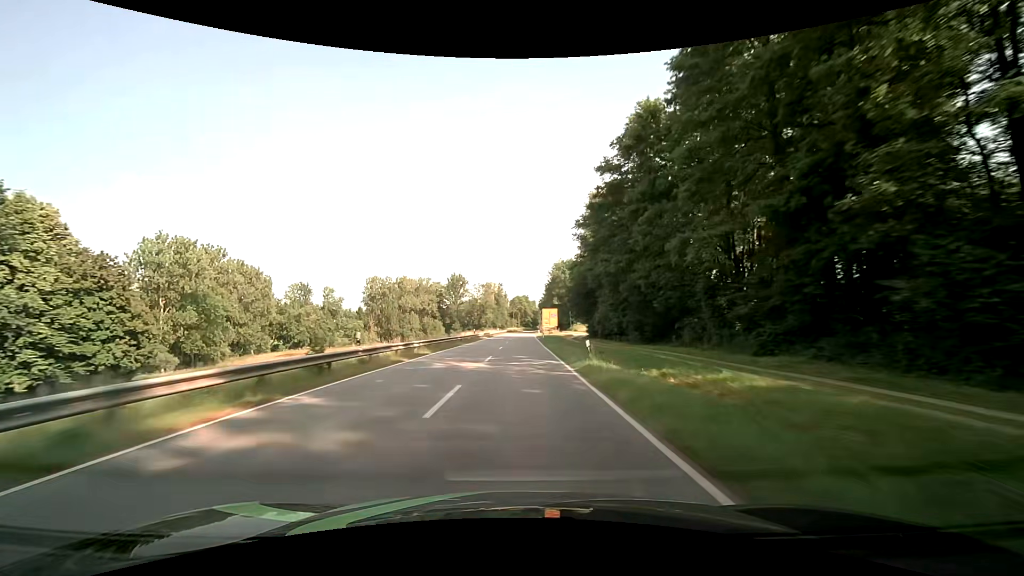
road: secondary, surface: asphalt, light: Day
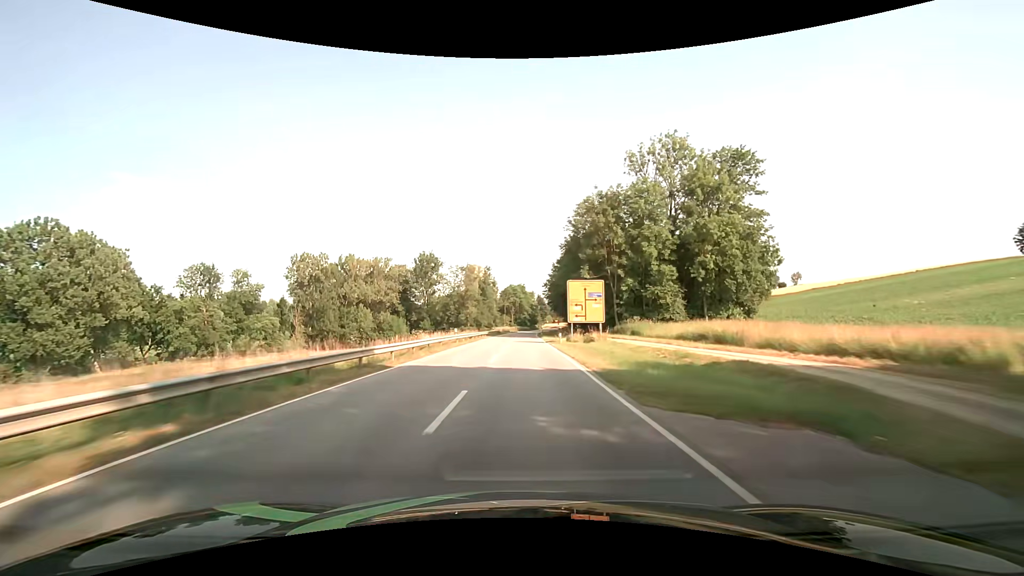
(+0.5, +62.3) m; +1°
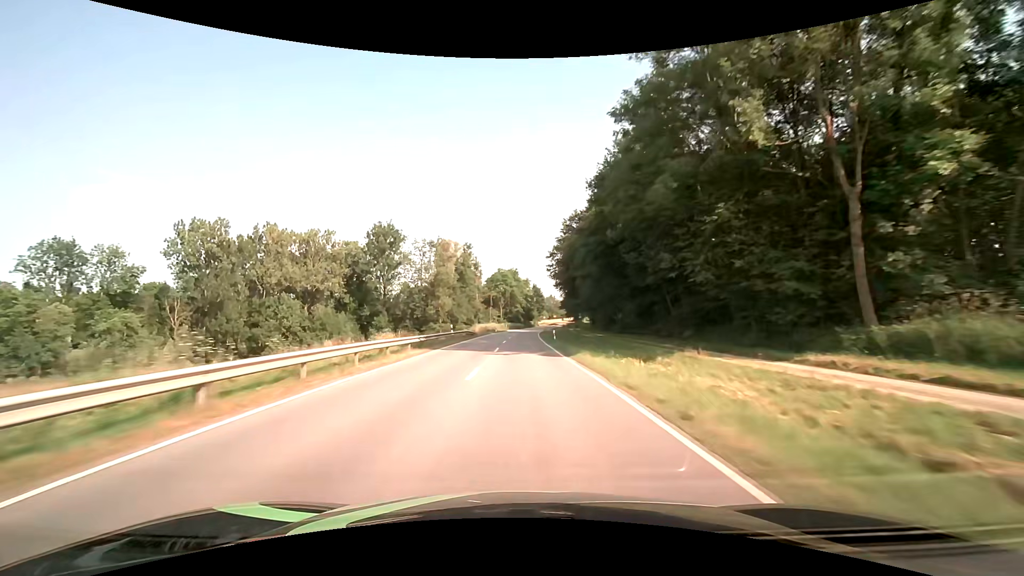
(+0.3, +44.1) m; +1°
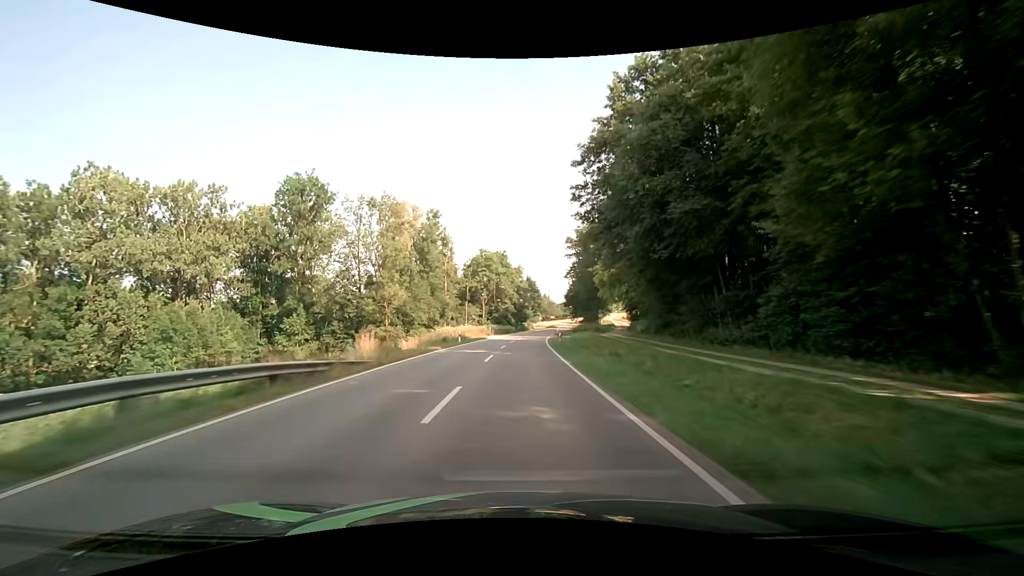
(+0.1, +41.2) m; +1°
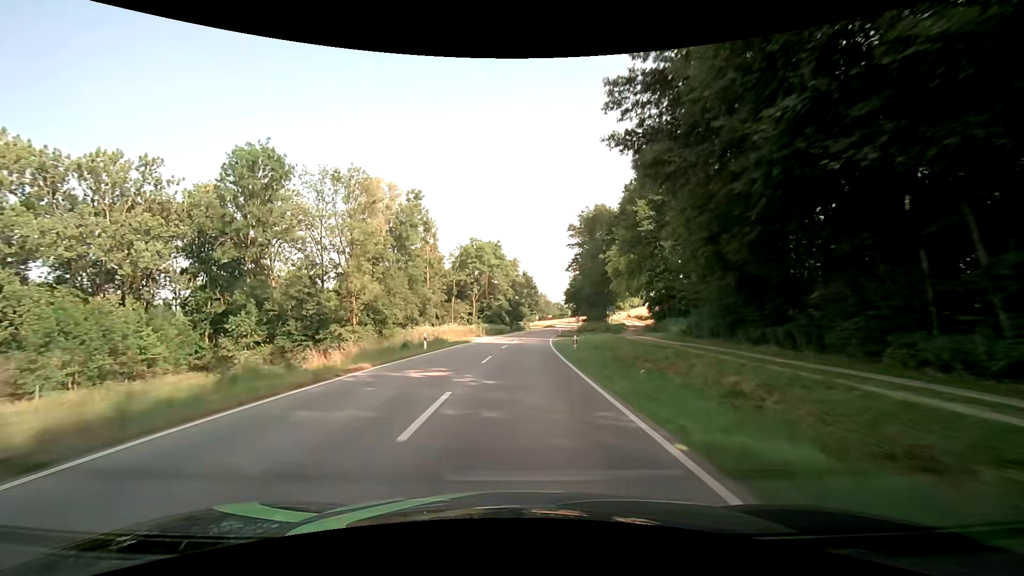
(+0.1, +13.0) m; +1°
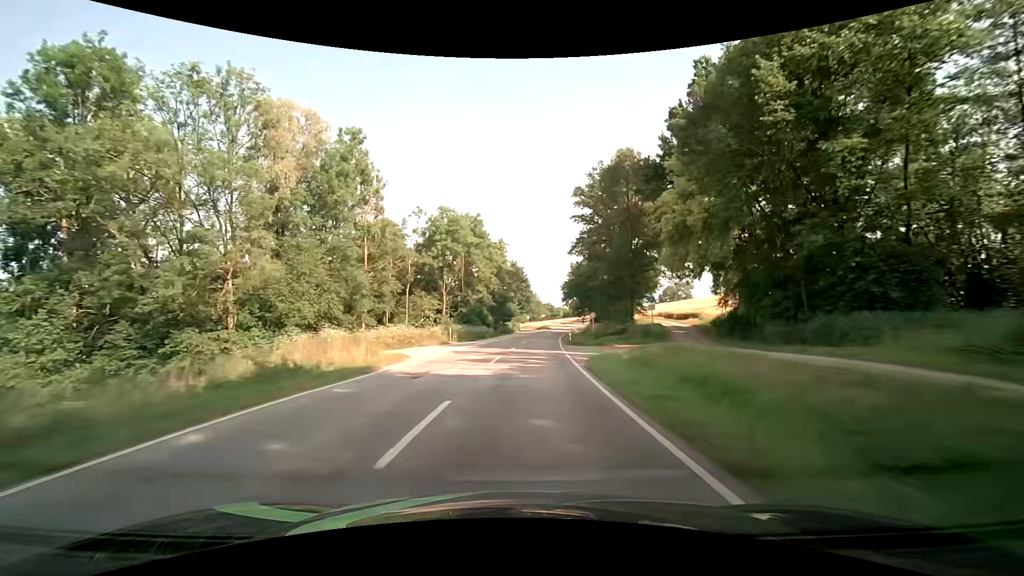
(+0.1, +25.0) m; +1°
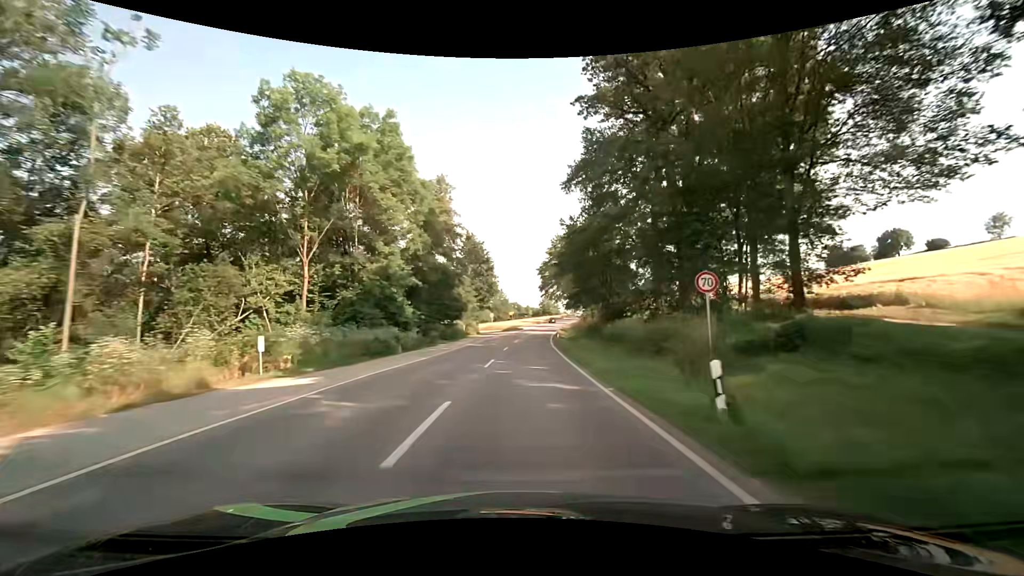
(+1.2, +35.7) m; +4°
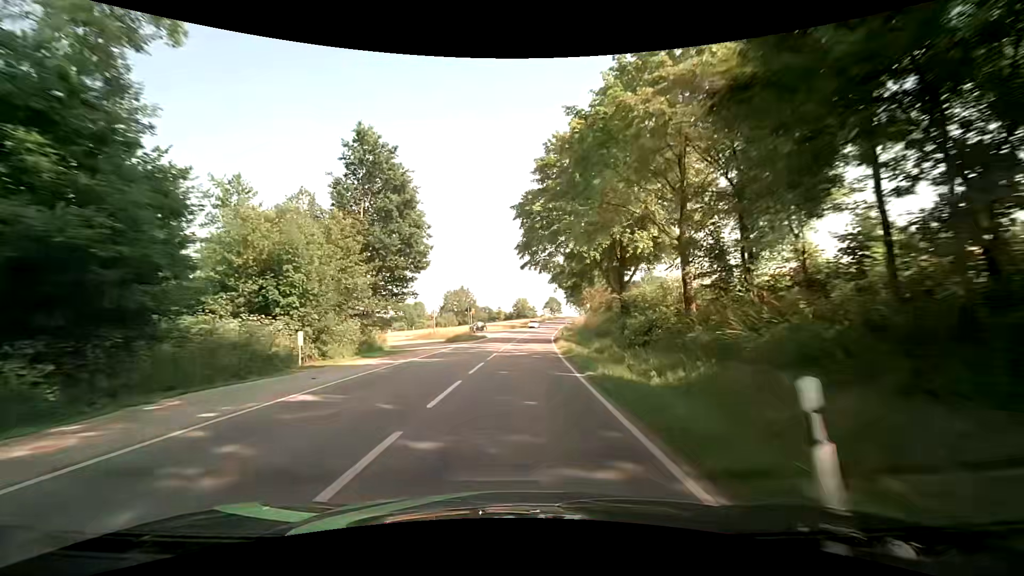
(+1.7, +44.0) m; +4°
(0, +10) (0, +20) (+1, +30) (+1, +40) (+2, +50) (+2, +60) (+3, +70) (+5, +80) (+6, +90) (+7, +100) m
